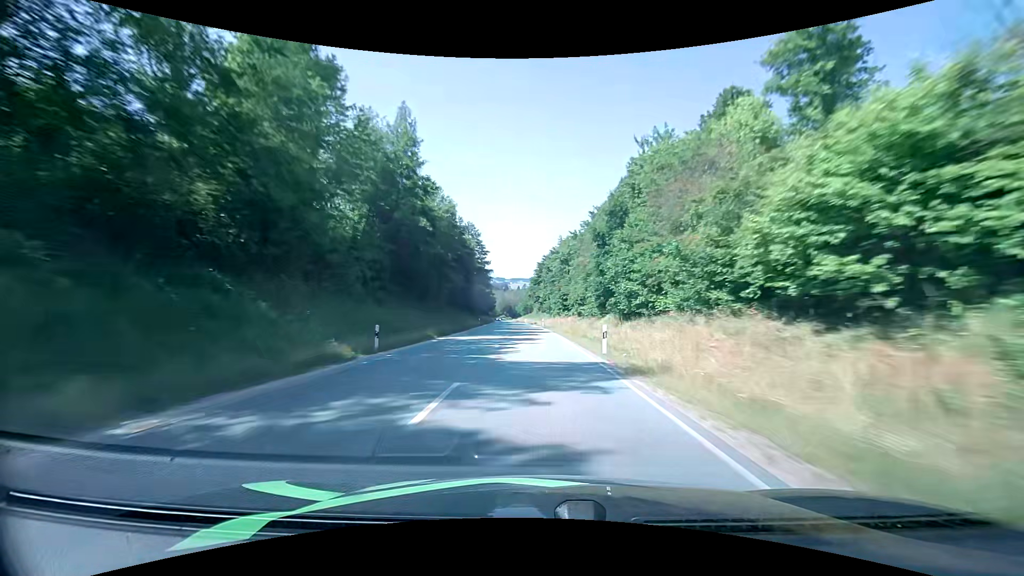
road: primary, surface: asphalt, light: Day
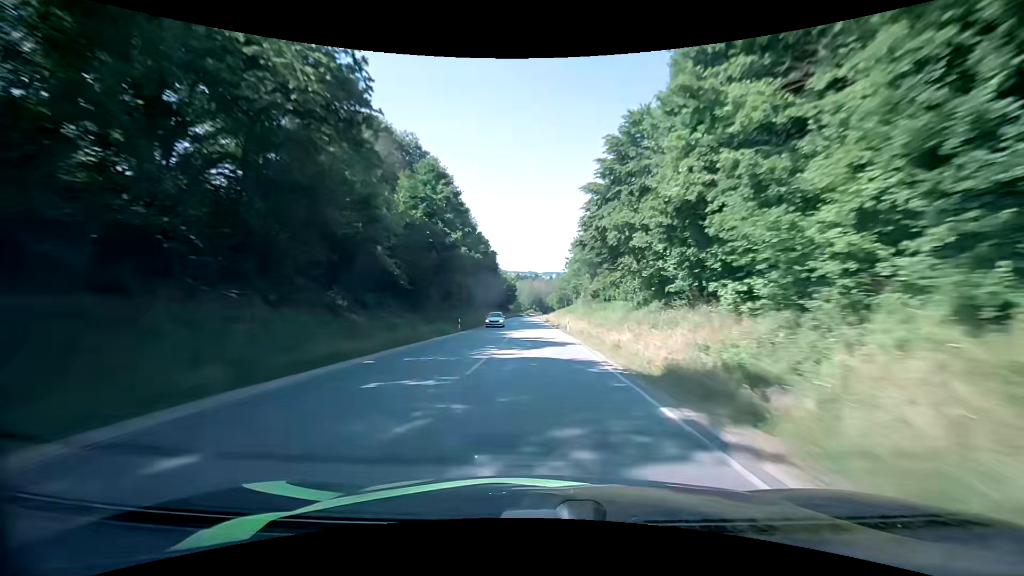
(-2.6, +78.3) m; -4°
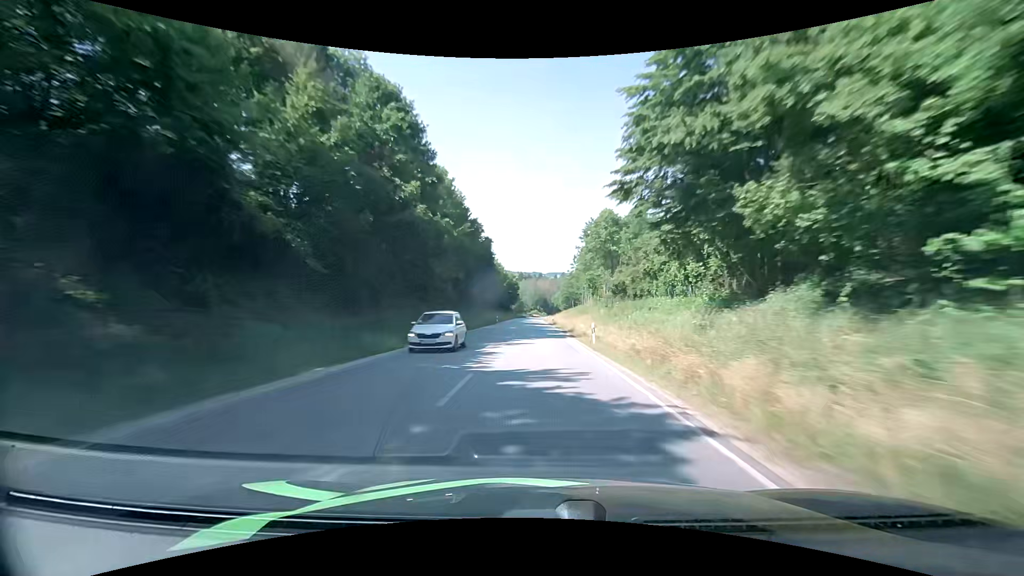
(-0.1, +15.7) m; 0°
(0, +10) (0, +20) (0, +30) (0, +40) (0, +50) (-1, +60) (-1, +70) (-1, +80) (-1, +90) (-1, +100) m
